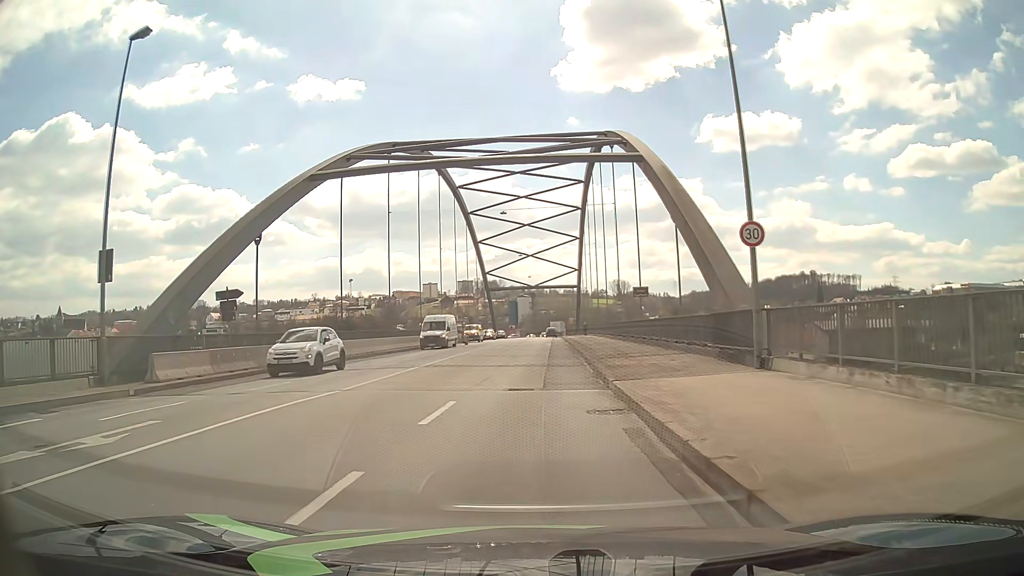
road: primary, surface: asphalt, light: Day
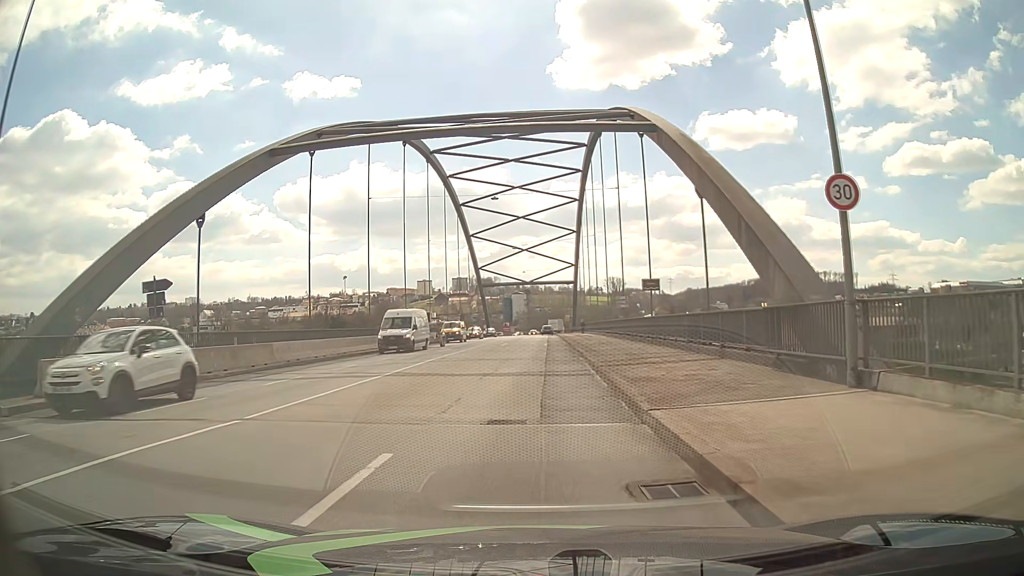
(0.0, +5.0) m; +1°
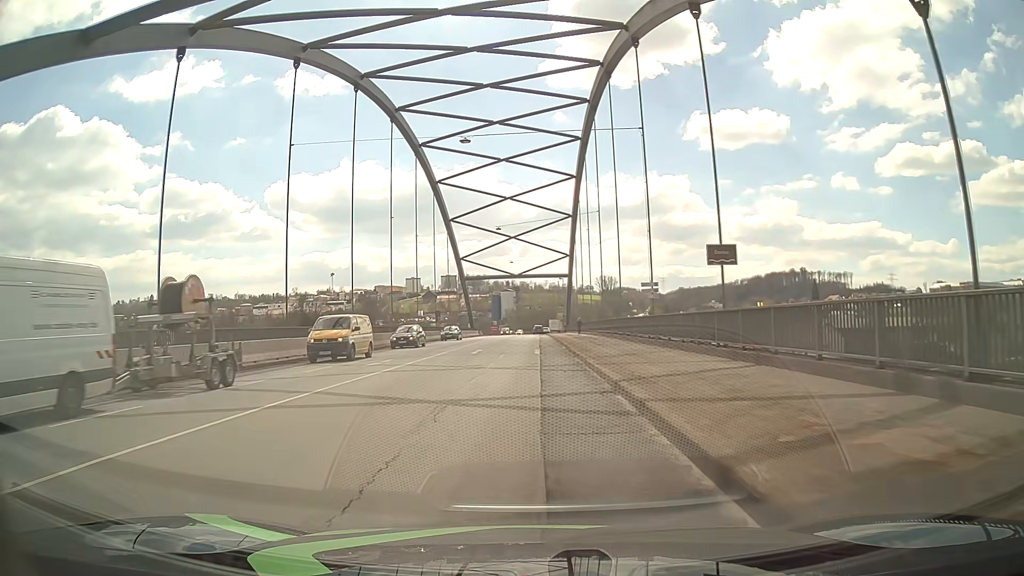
(0.0, +14.4) m; +1°
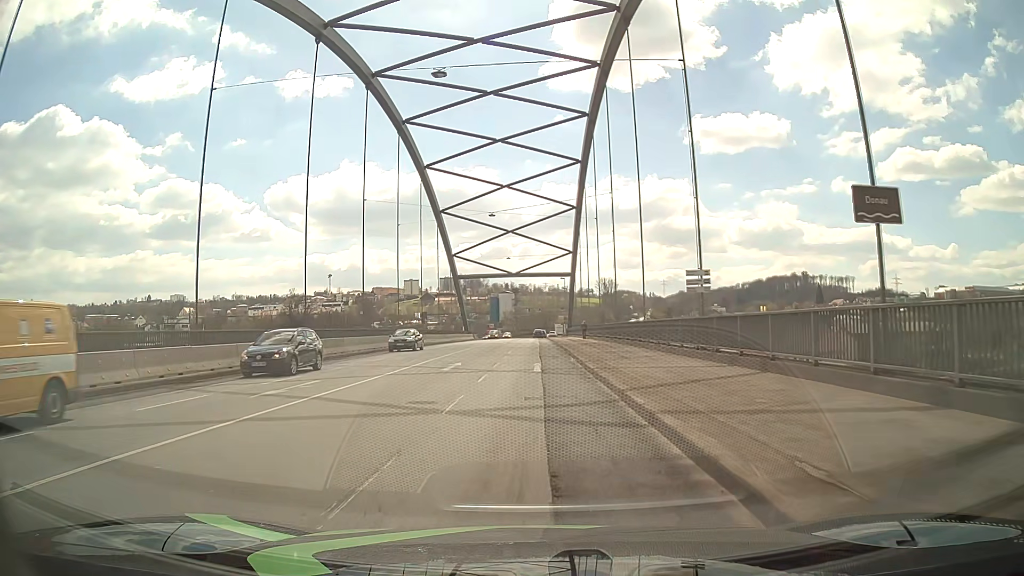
(0.0, +9.4) m; 0°
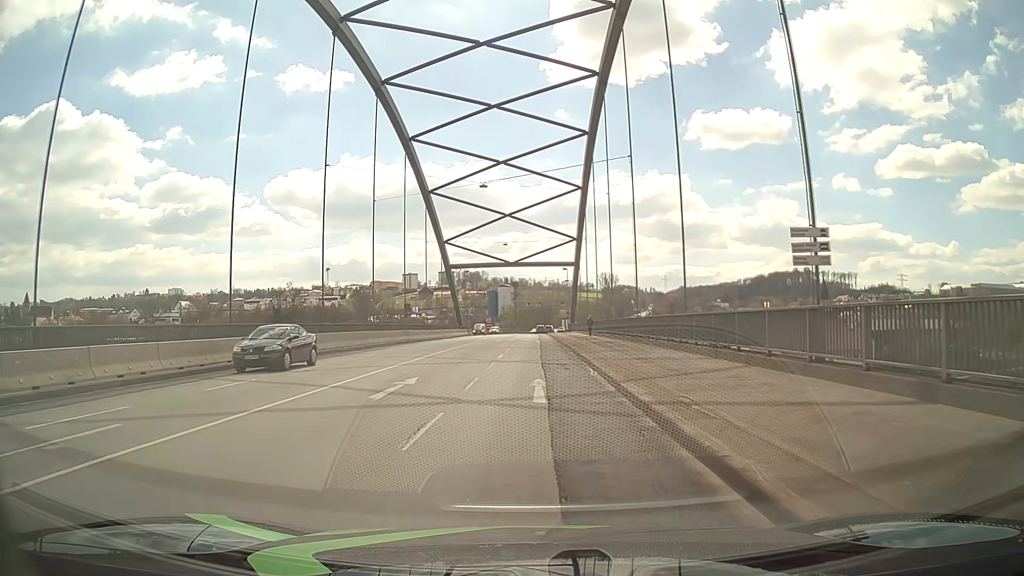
(-0.2, +9.3) m; 0°
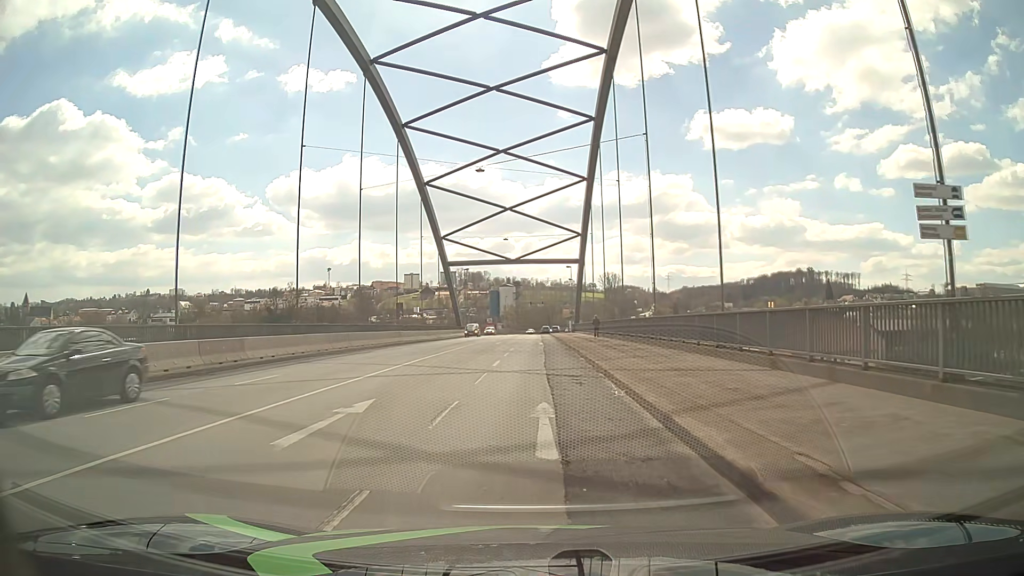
(0.0, +4.6) m; 0°
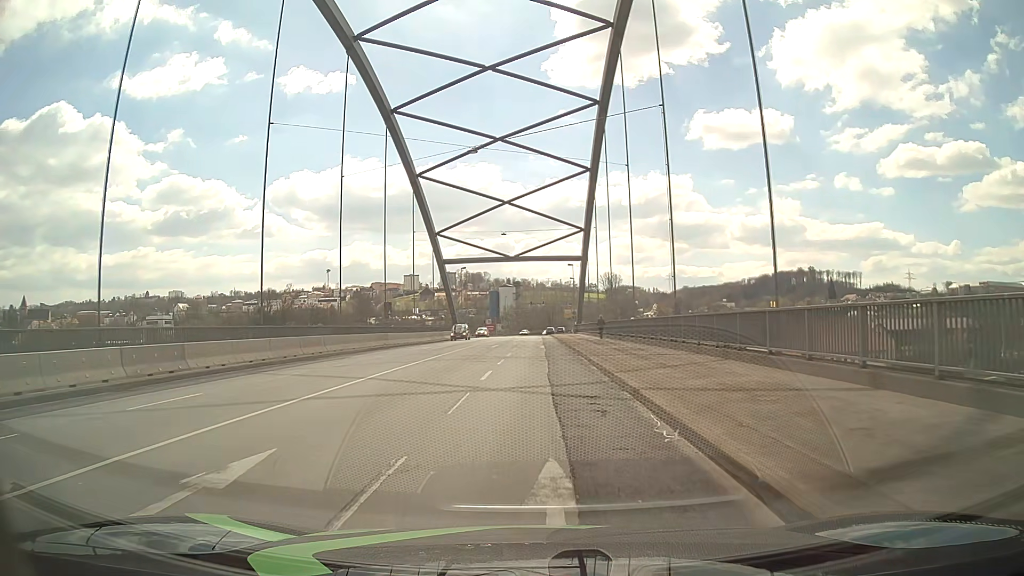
(0.0, +4.7) m; 0°
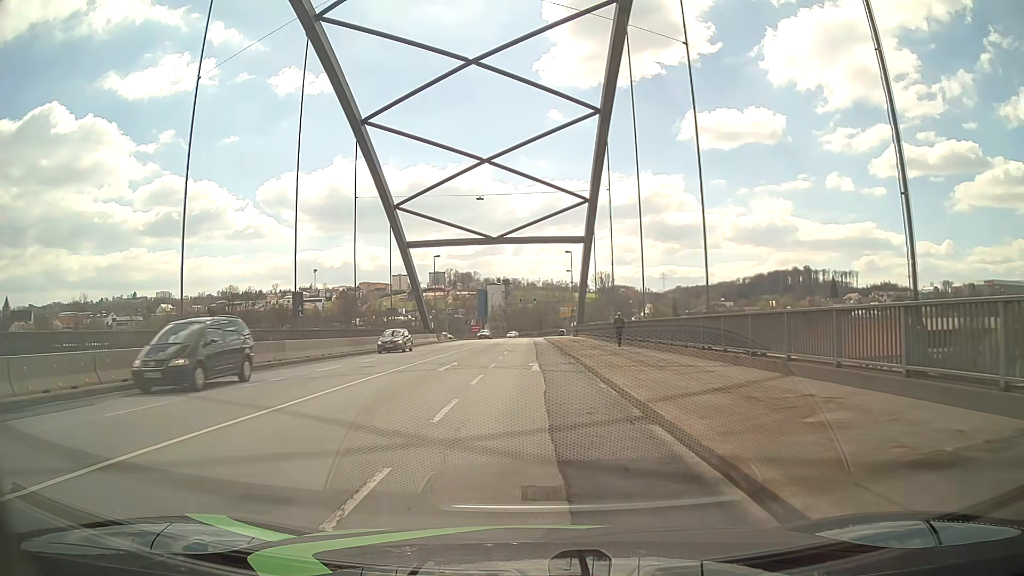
(+0.1, +18.6) m; +1°
